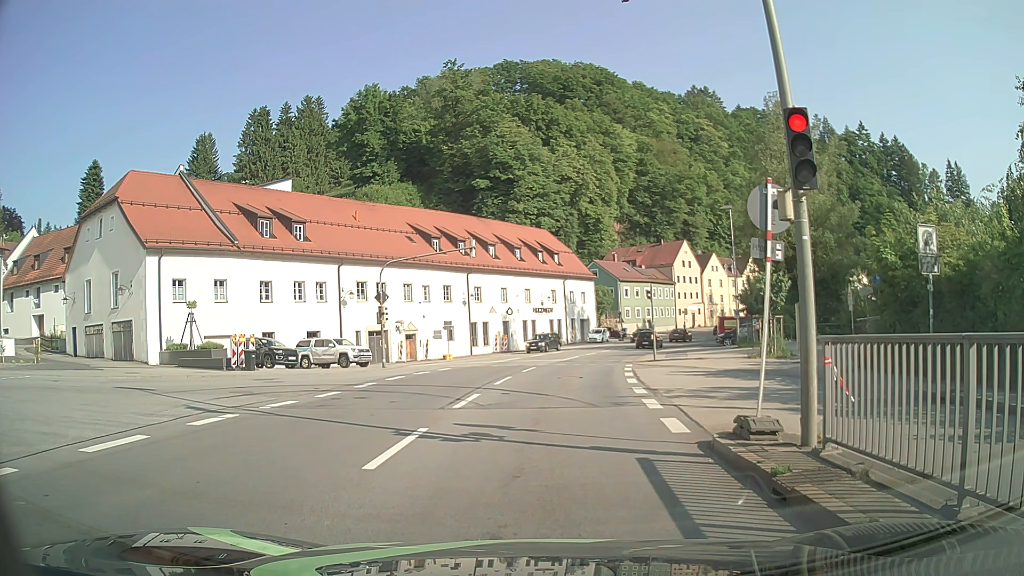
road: primary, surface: asphalt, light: Day
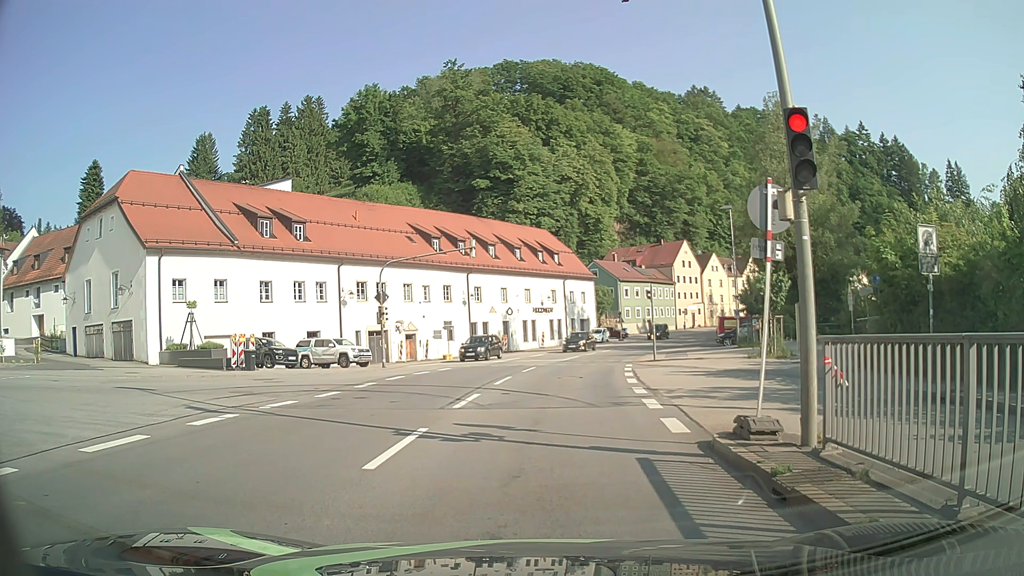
(0.0, 0.0) m; 0°
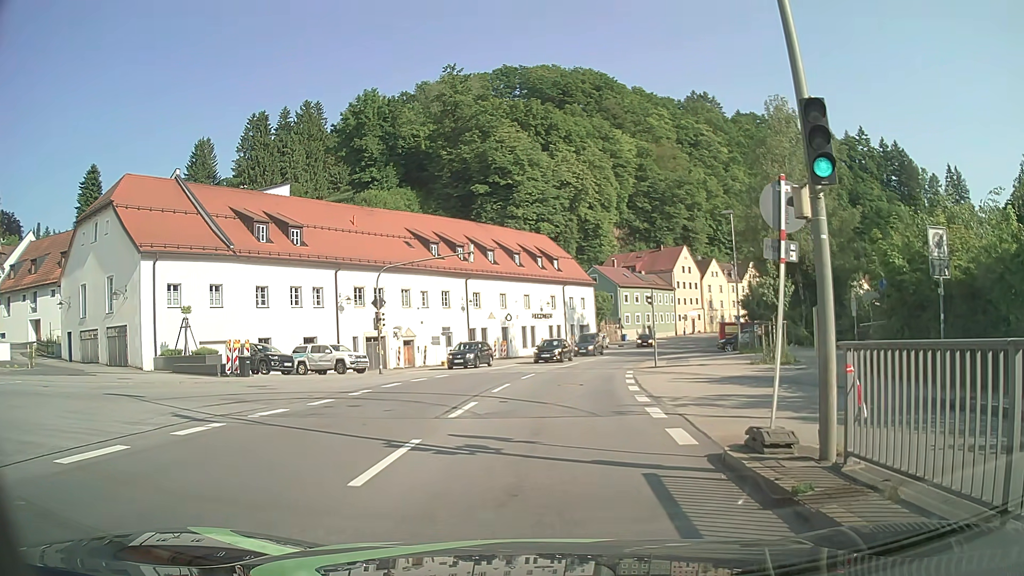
(0.0, +0.6) m; +1°
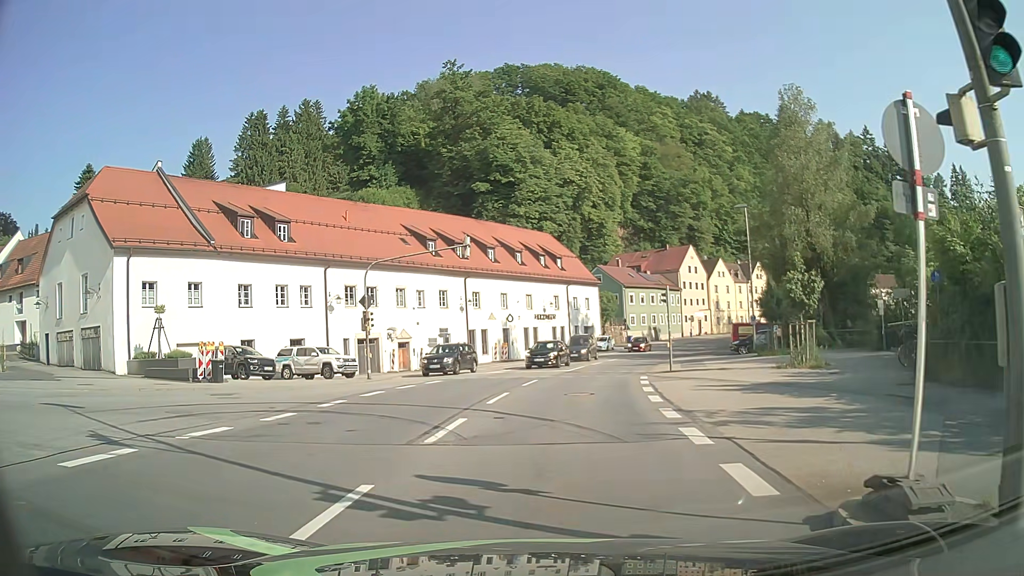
(0.0, +3.2) m; 0°
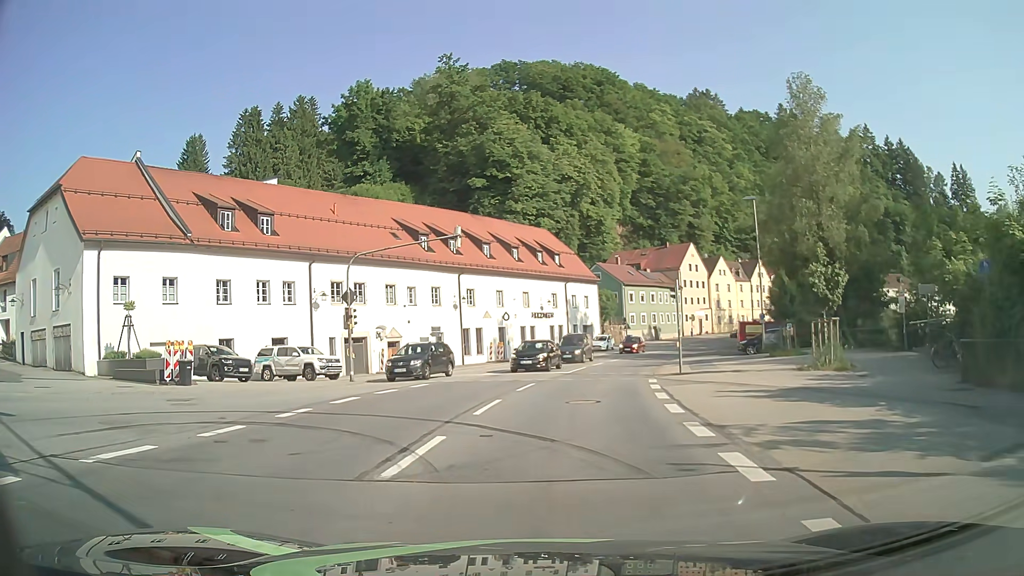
(0.0, +2.6) m; +1°
(0, +10) (+1, +20) (+2, +30) (+4, +40) (+7, +49) (+10, +59) (+14, +68) (+18, +77) (+23, +86) (+29, +94) m
